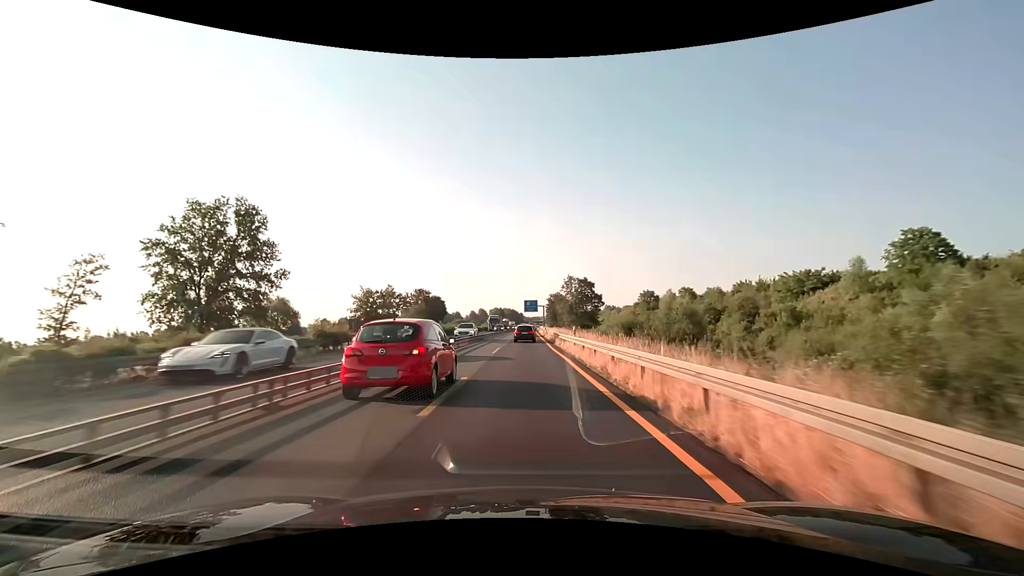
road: motorway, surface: asphalt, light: Day
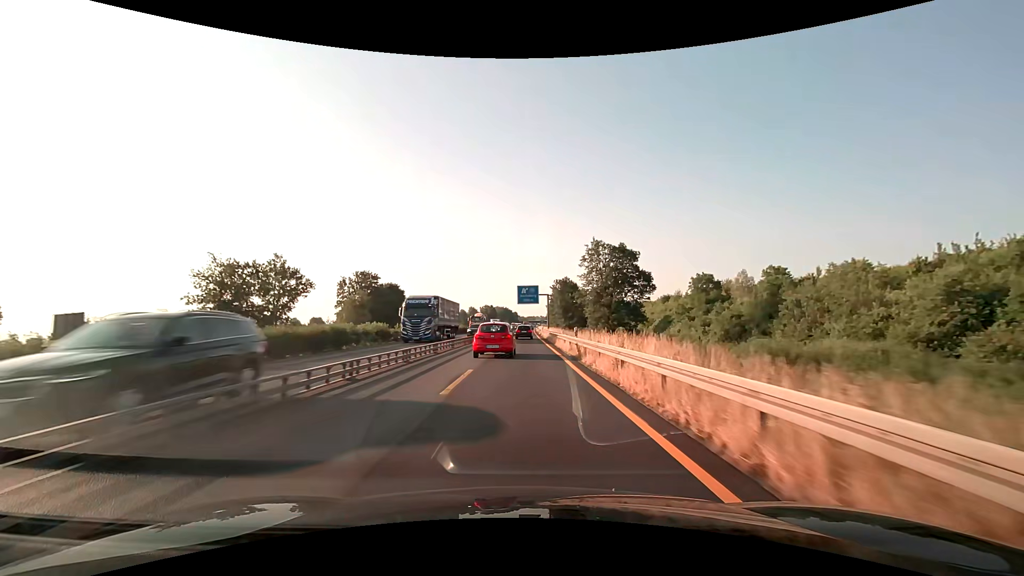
(+0.4, +50.1) m; +1°
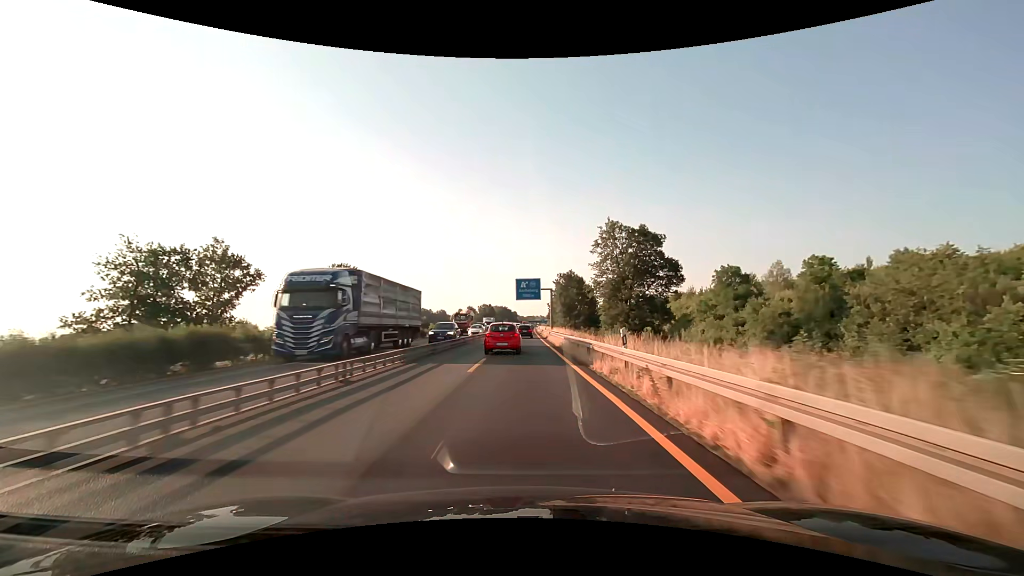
(0.0, +12.5) m; 0°
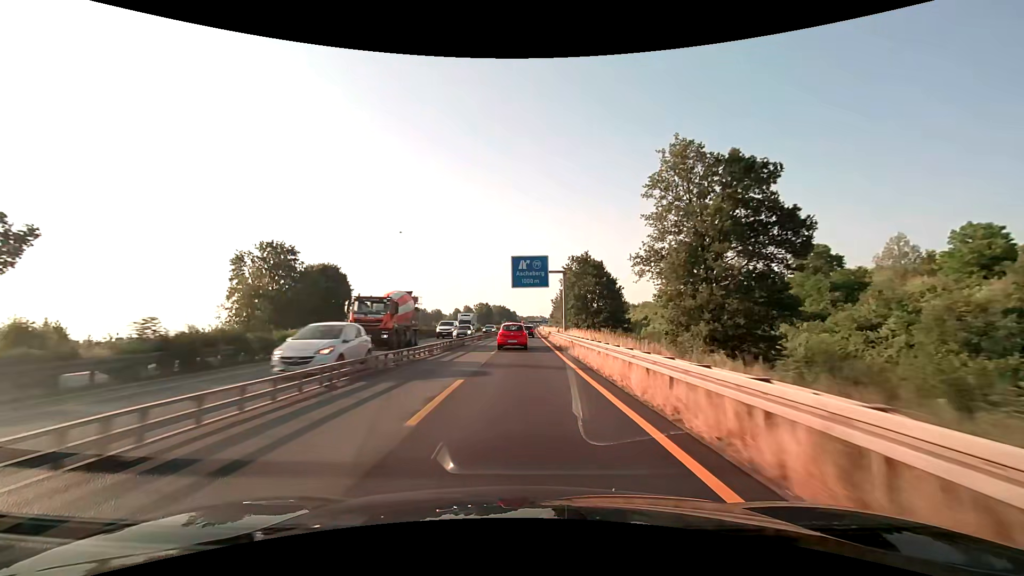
(0.0, +25.1) m; 0°
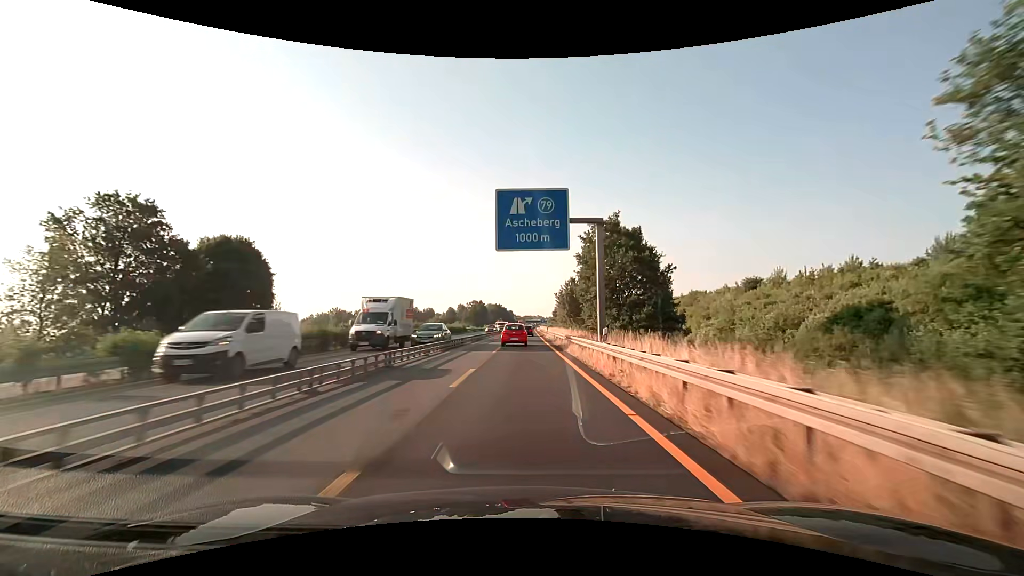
(+0.1, +25.1) m; 0°
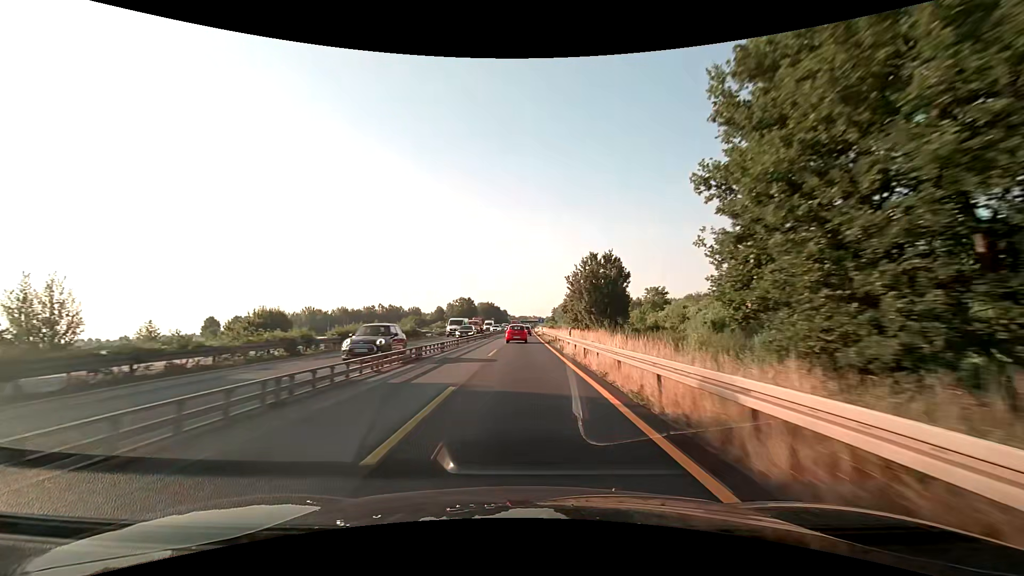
(+0.1, +37.6) m; 0°
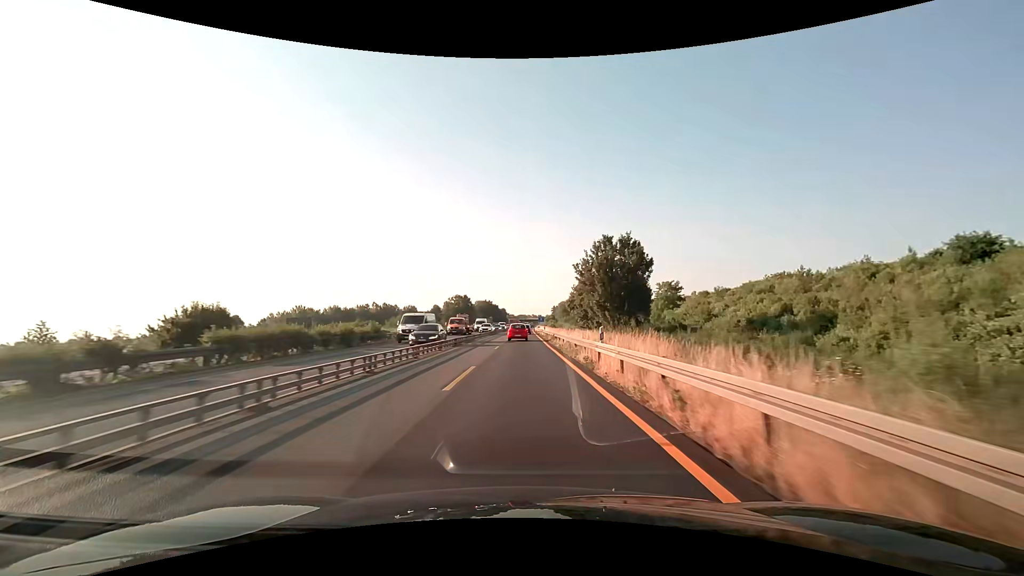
(0.0, +12.5) m; 0°
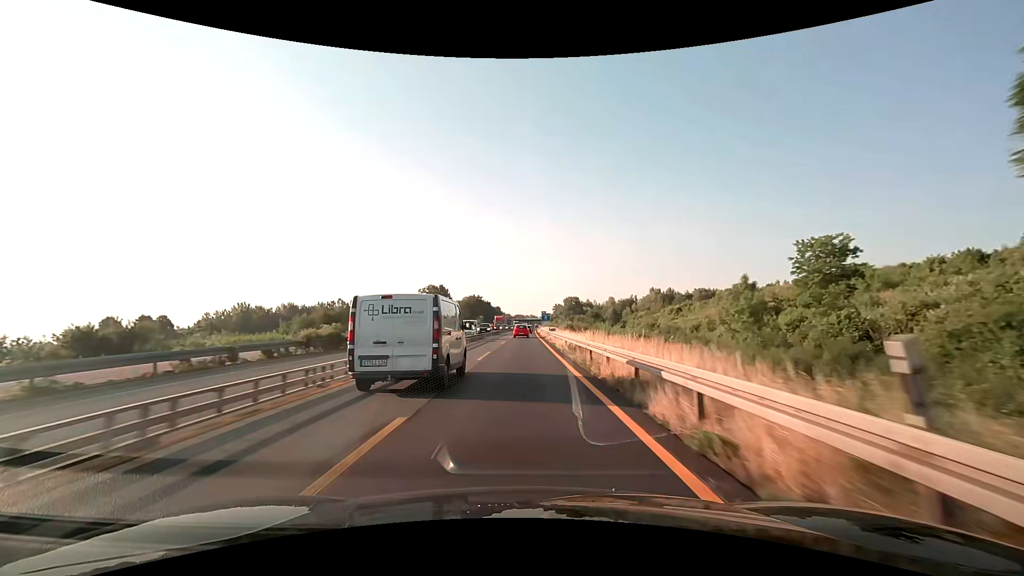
(+0.1, +62.7) m; 0°
(0, +10) (0, +20) (0, +30) (0, +40) (0, +50) (0, +60) (0, +70) (0, +80) (+1, +90) (+1, +100) m
